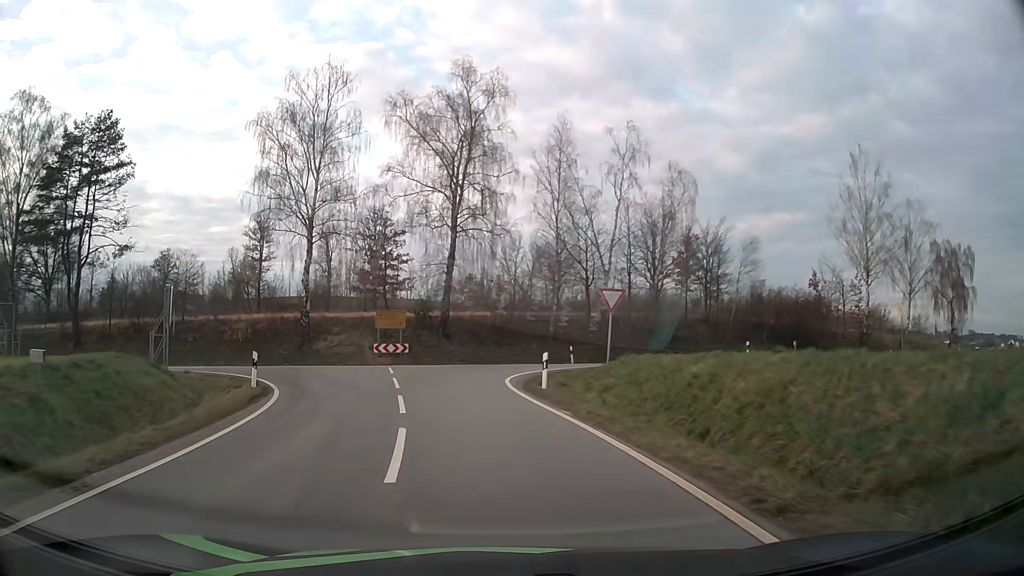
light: Day
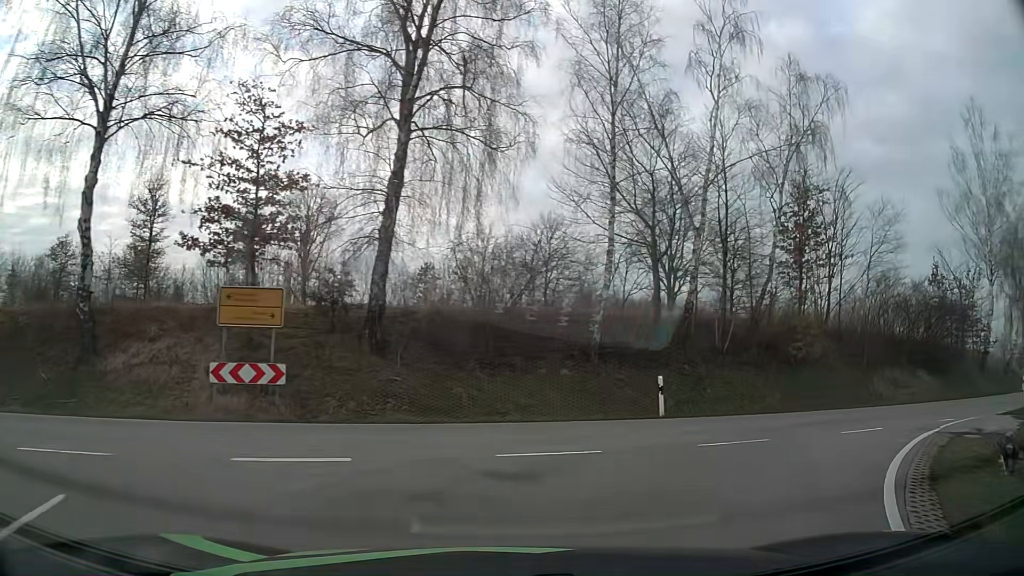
(-1.7, +22.2) m; +4°
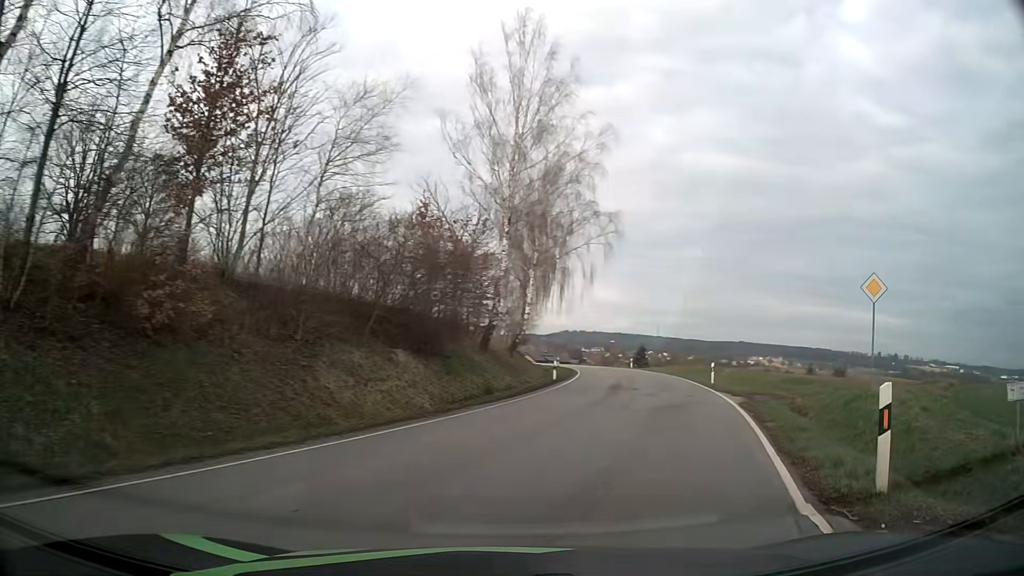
(+5.3, +12.7) m; +46°
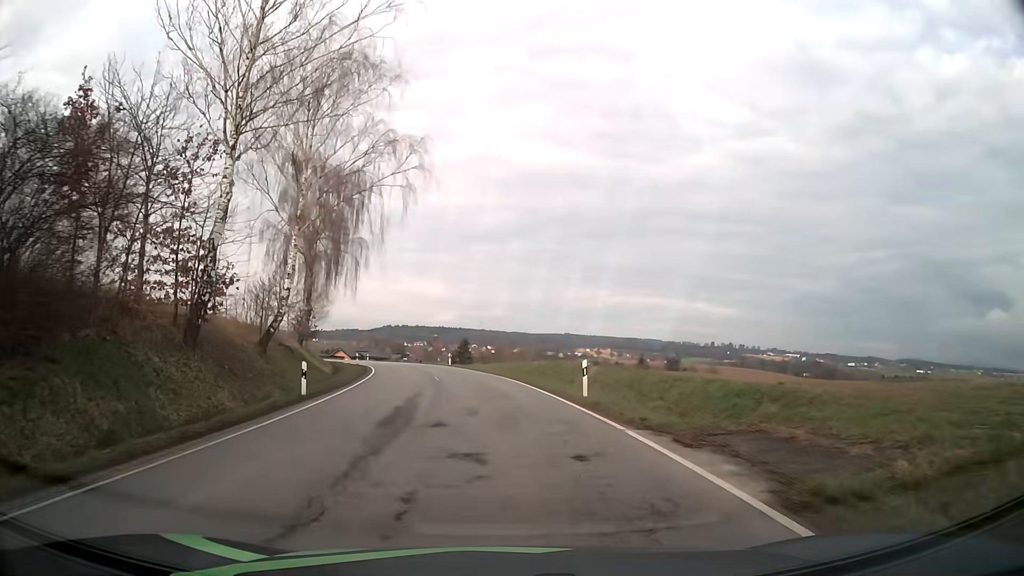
(+3.2, +14.7) m; +17°
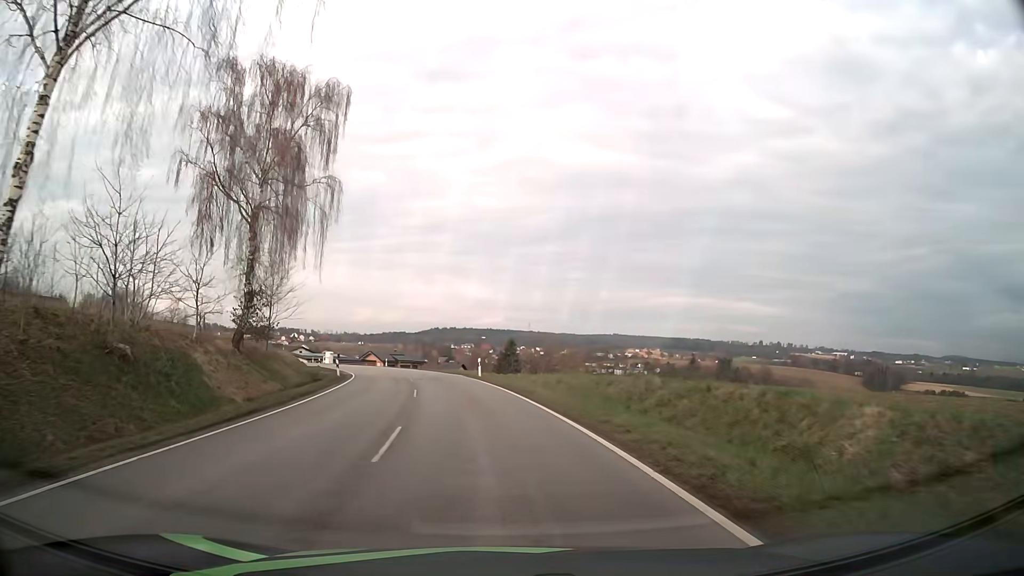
(-0.5, +20.2) m; -4°
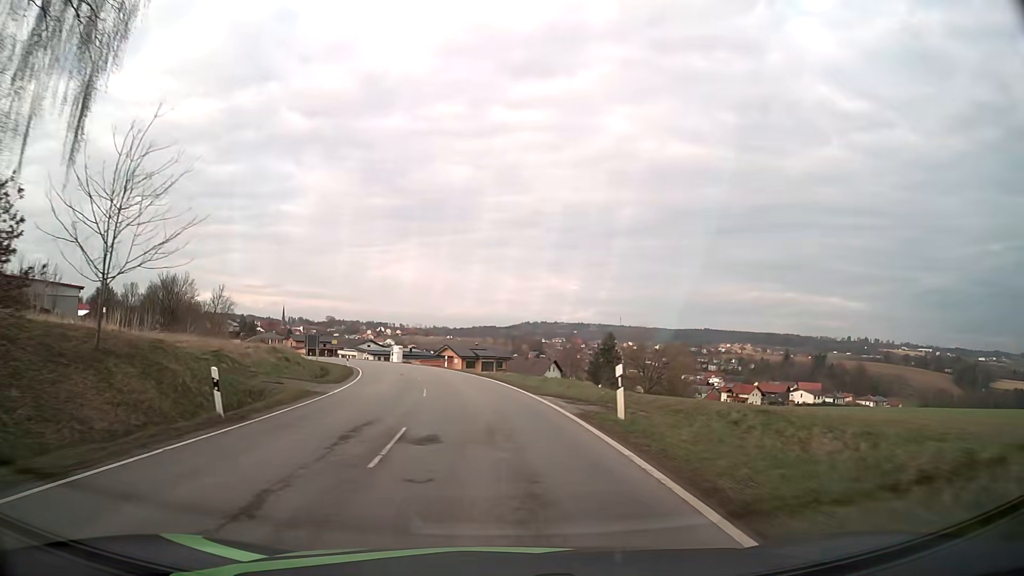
(-1.5, +24.8) m; -7°
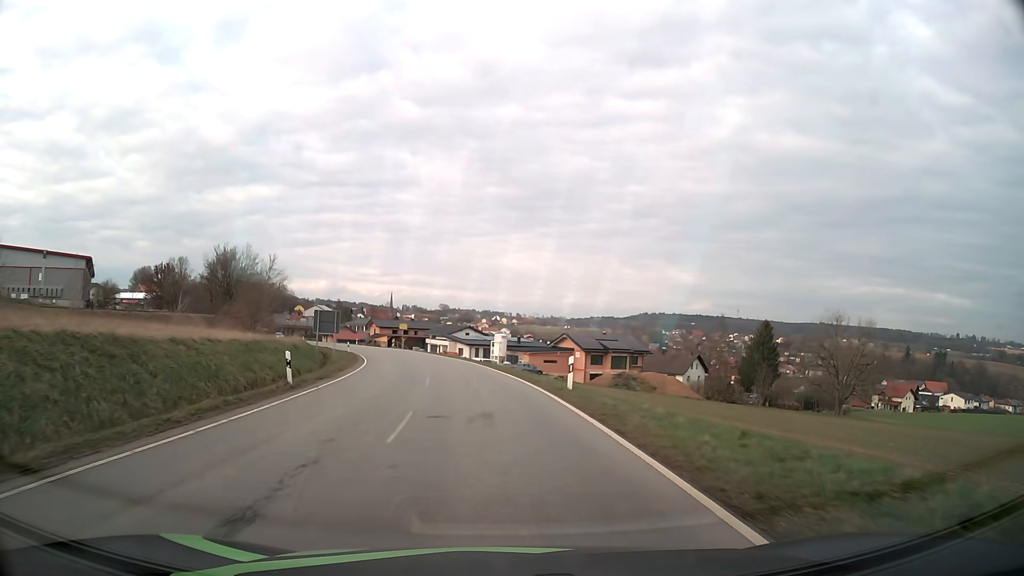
(-3.0, +34.6) m; -10°
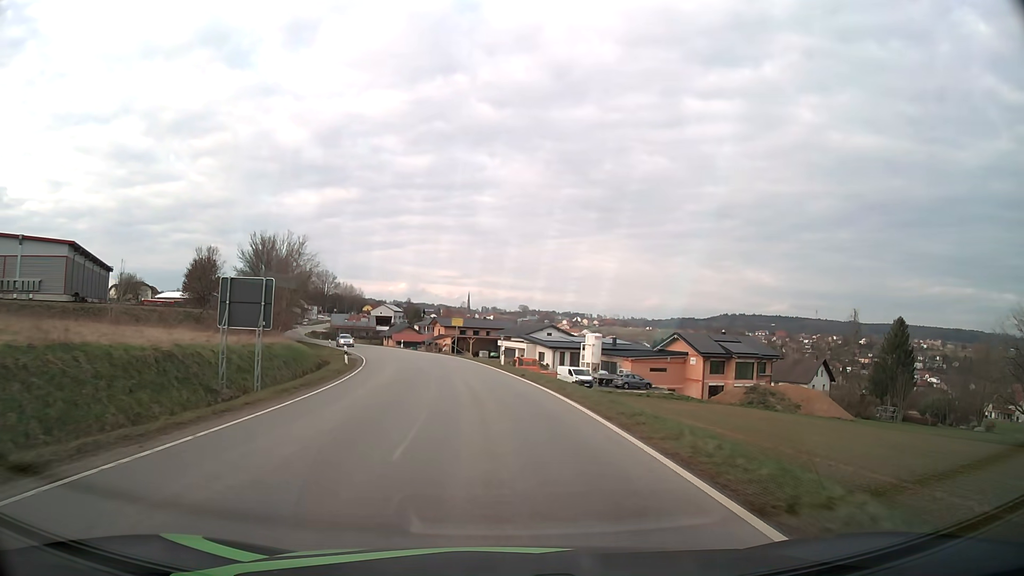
(-1.6, +25.1) m; -7°
(0, +10) (-1, +20) (-2, +30) (-4, +40) (-6, +50) (-8, +59) (-12, +69) (-15, +78) (-19, +87) (-22, +97) m
